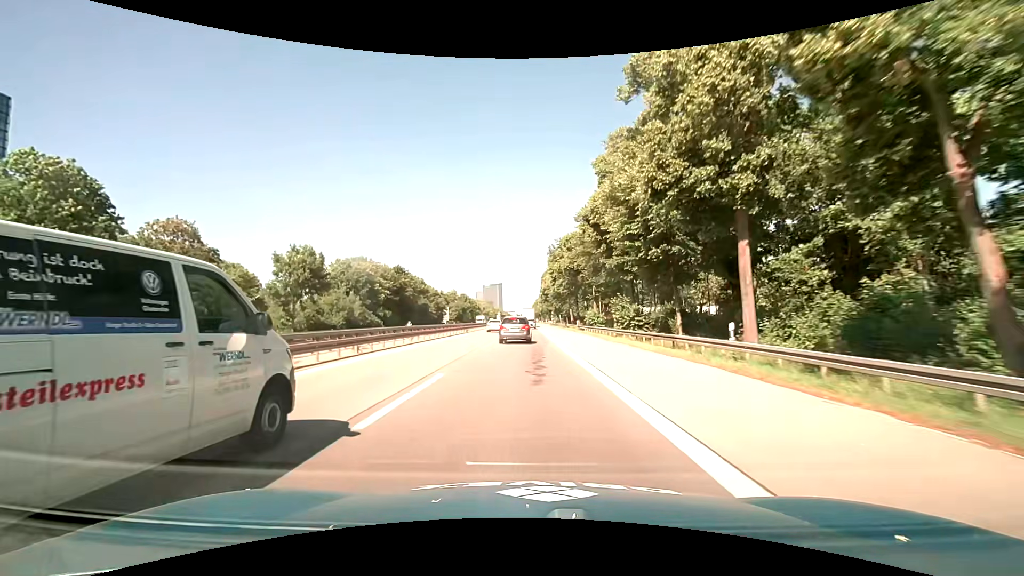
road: motorway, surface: asphalt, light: Day
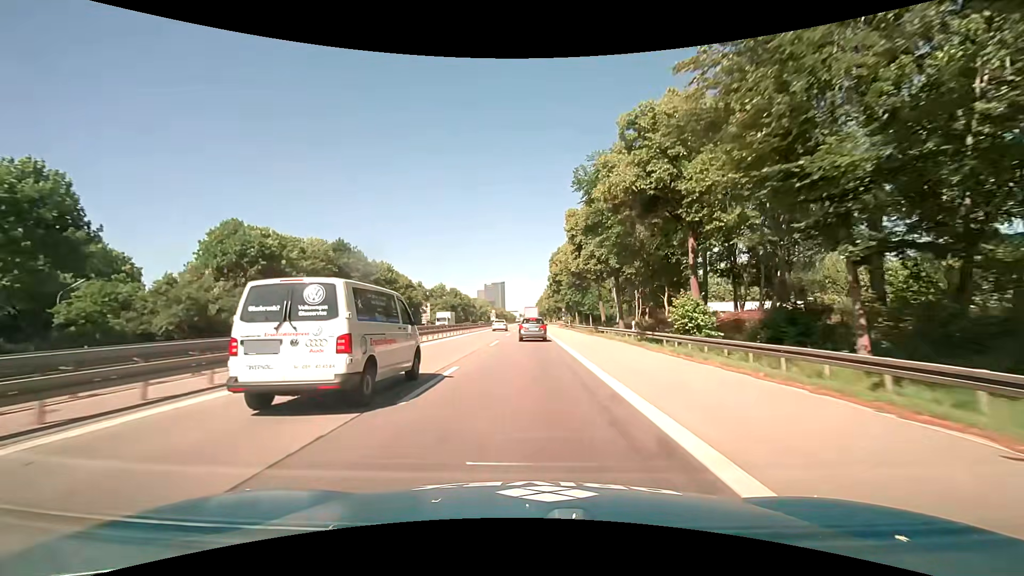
(+0.1, +34.1) m; 0°
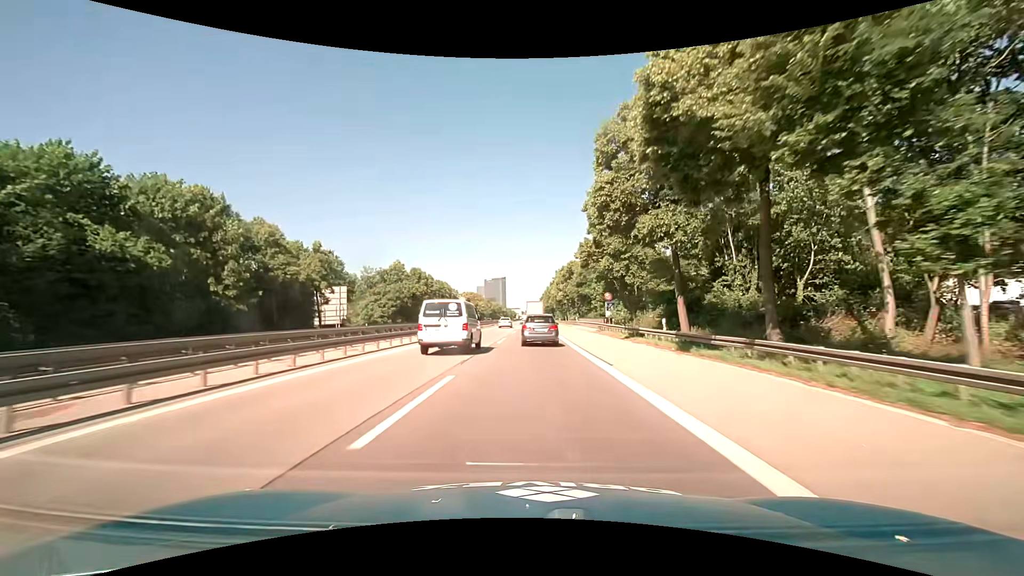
(-0.3, +56.9) m; 0°
(0, +10) (0, +20) (0, +30) (0, +40) (0, +50) (0, +60) (0, +70) (0, +80) (0, +90) (0, +100) m
